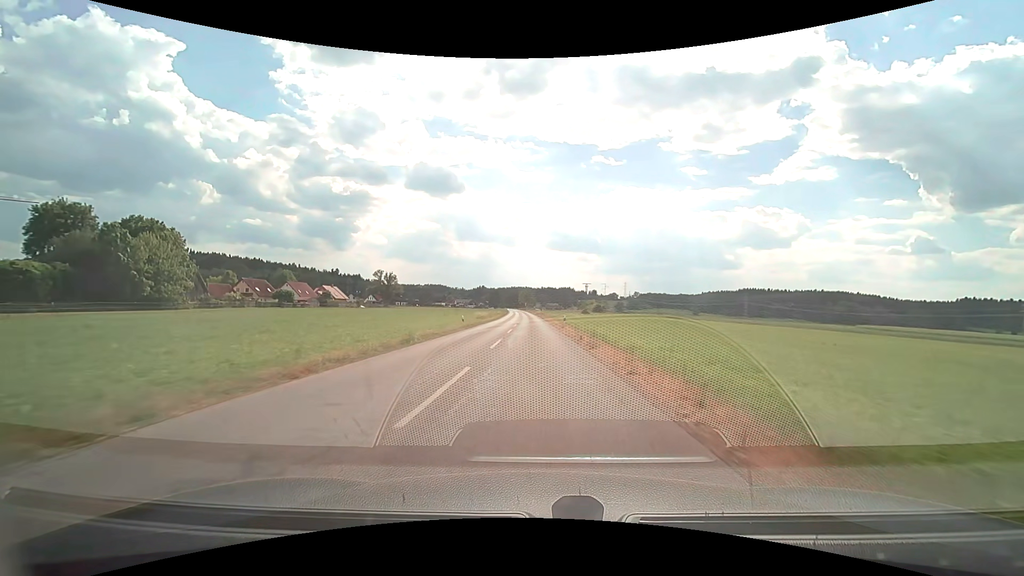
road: tertiary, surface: asphalt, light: Day
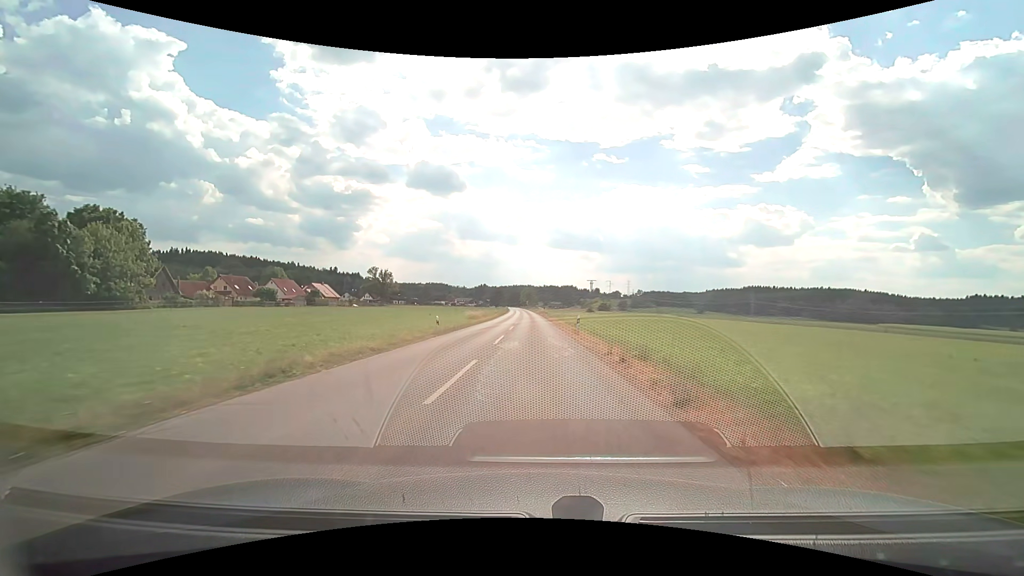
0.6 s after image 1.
(0.0, +10.7) m; 0°
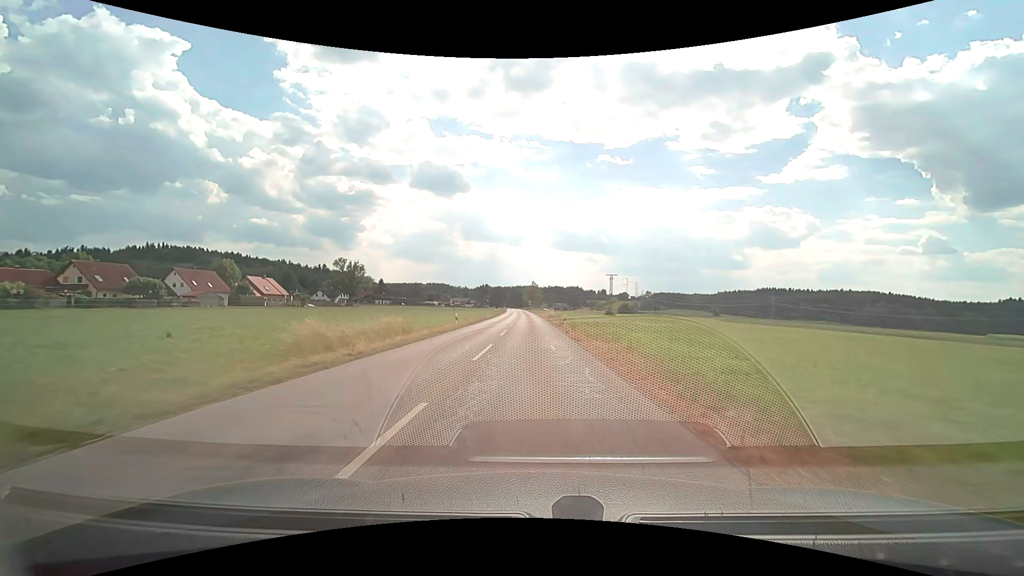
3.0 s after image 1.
(-0.3, +41.8) m; -1°
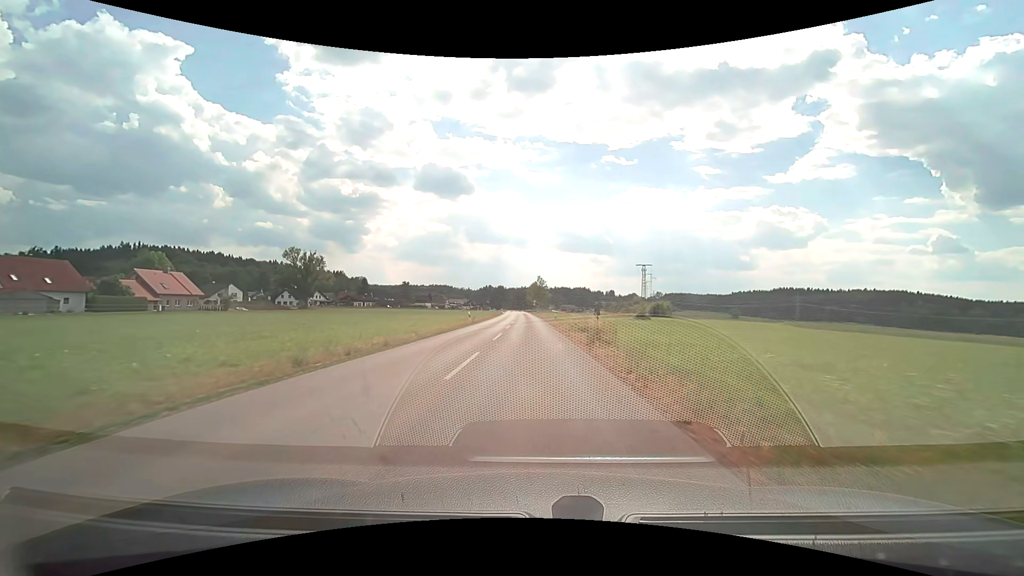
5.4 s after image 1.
(-0.3, +39.5) m; -1°
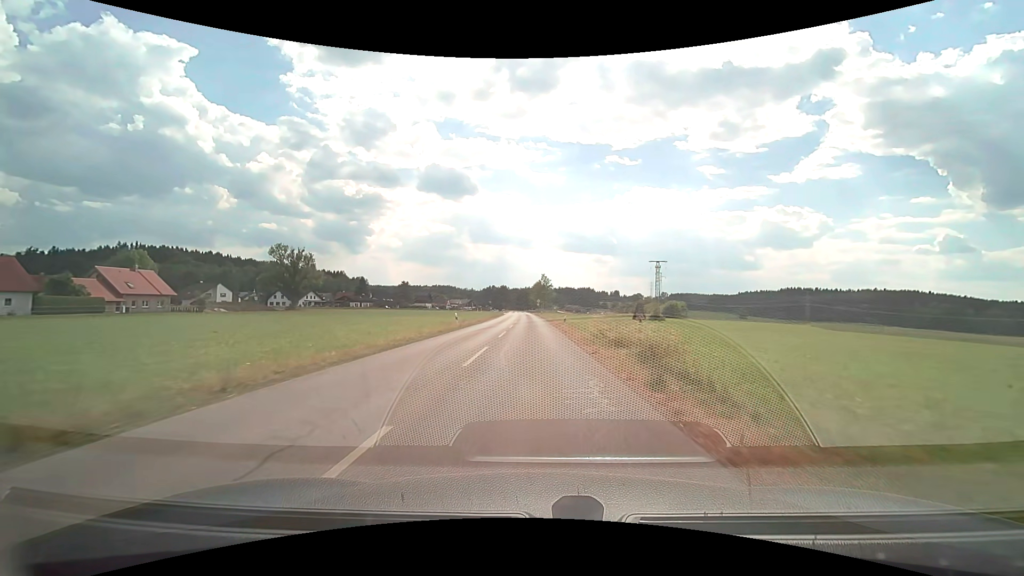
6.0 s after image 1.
(0.0, +9.6) m; 0°
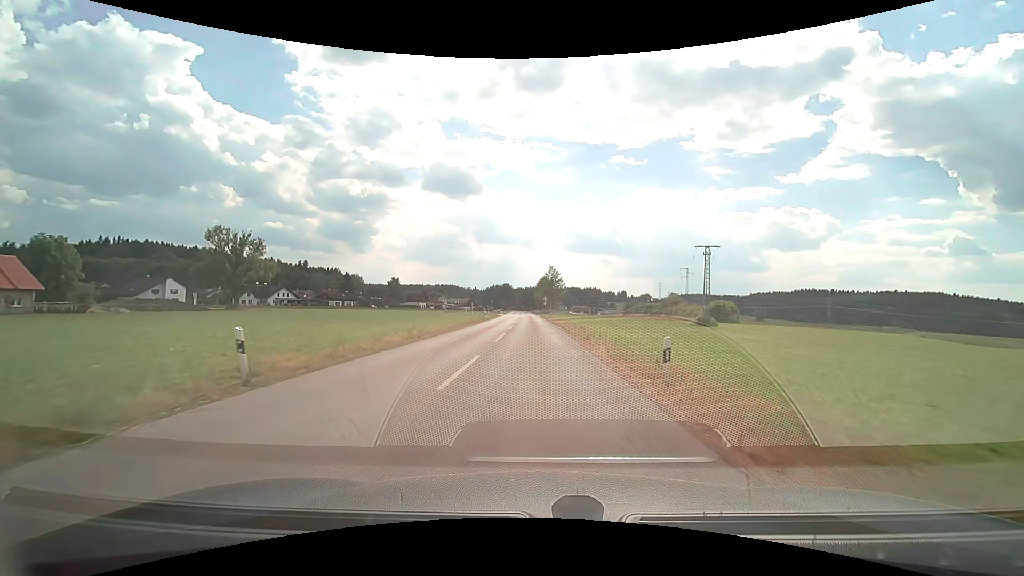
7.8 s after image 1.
(-0.3, +27.4) m; -1°
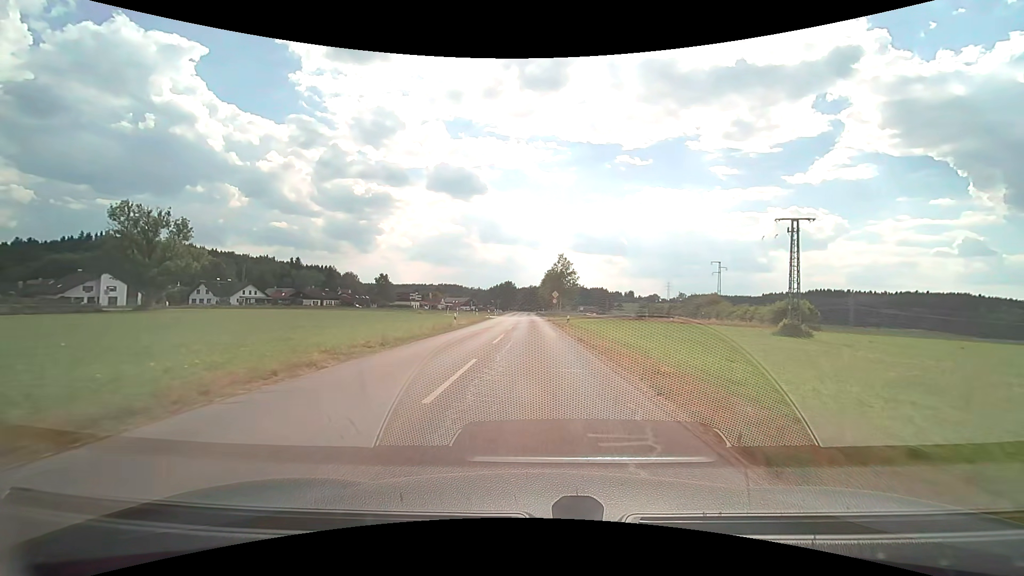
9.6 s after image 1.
(-0.1, +24.9) m; -1°
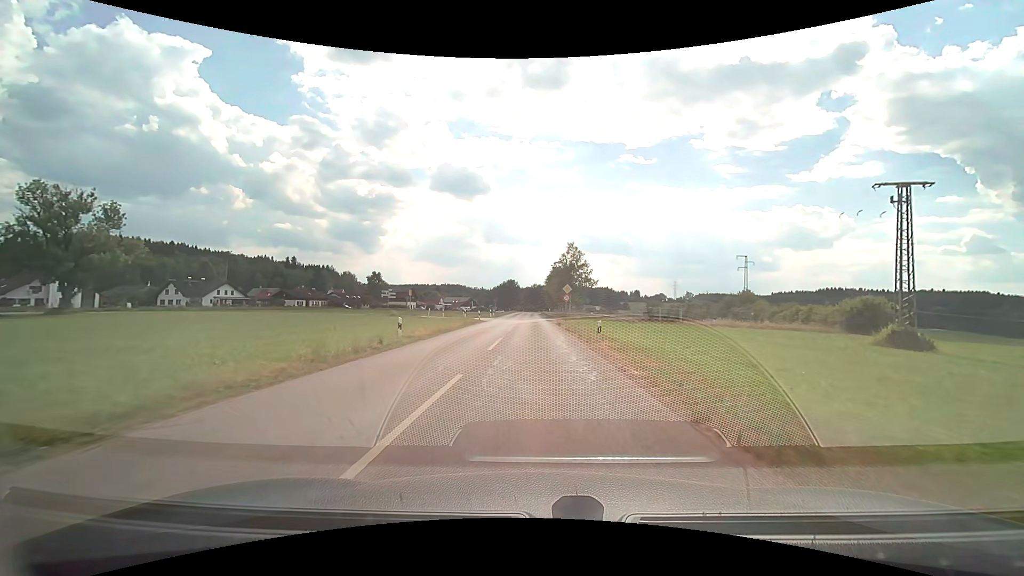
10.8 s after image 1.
(-0.1, +15.0) m; -1°
(0, +10) (0, +20) (0, +30) (0, +40) (-1, +50) (-6, +58) (-15, +62) (-25, +63) (-35, +65) (-45, +66) m
